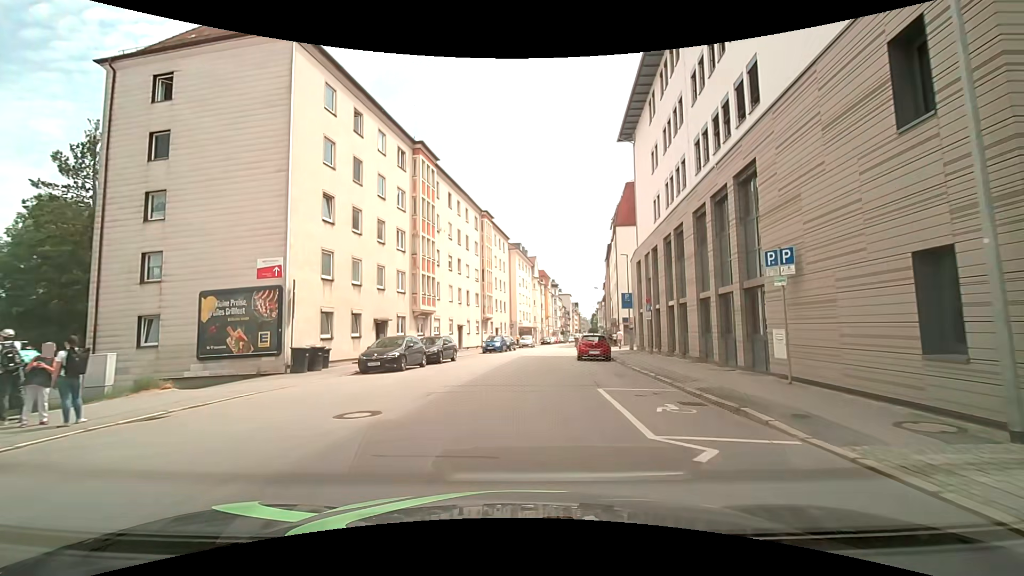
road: tertiary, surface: asphalt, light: Day
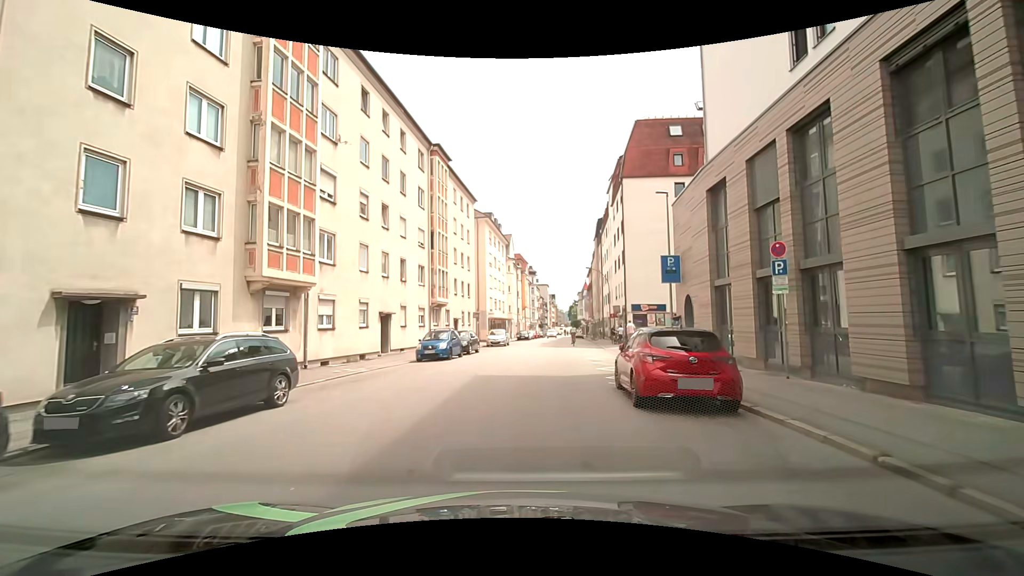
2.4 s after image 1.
(+0.1, +18.0) m; +3°
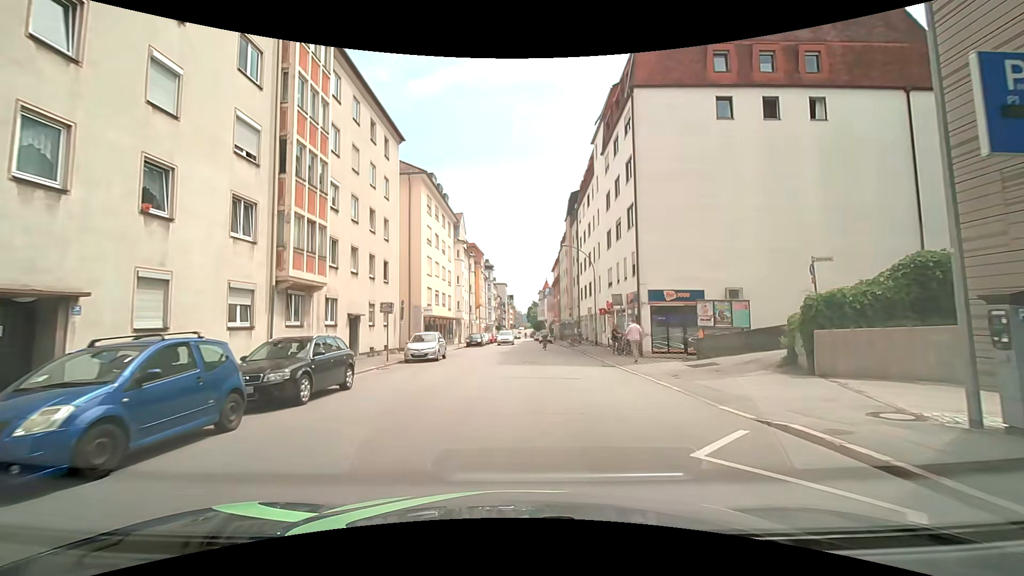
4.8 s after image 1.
(+0.2, +18.1) m; +3°
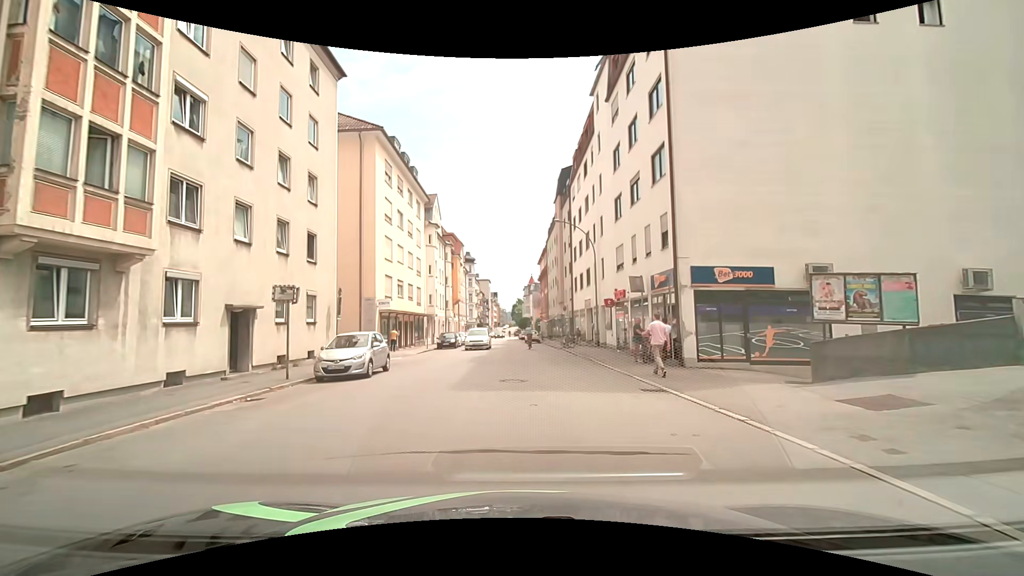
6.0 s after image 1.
(+0.1, +9.1) m; +3°
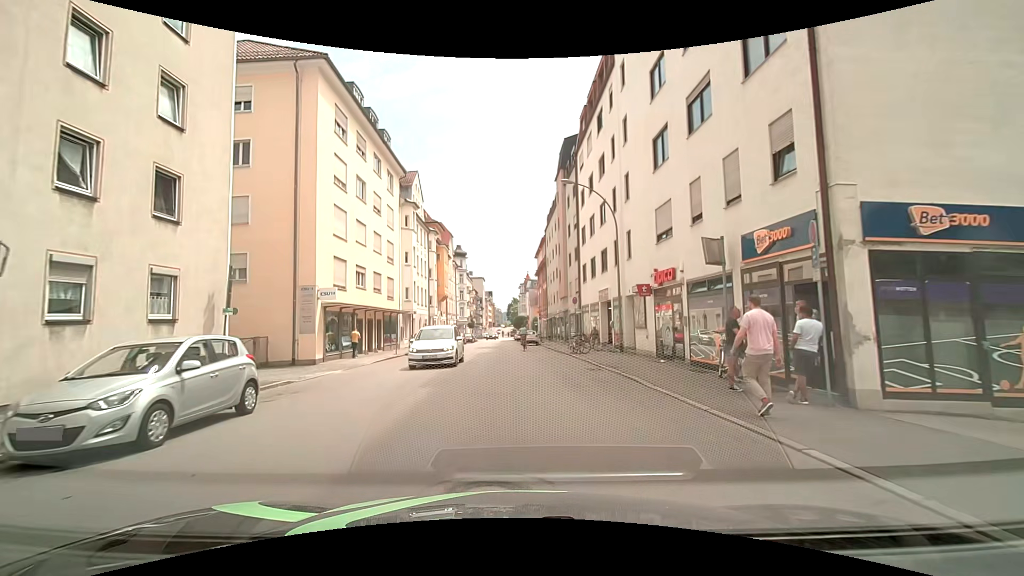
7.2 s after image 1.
(0.0, +9.2) m; +1°
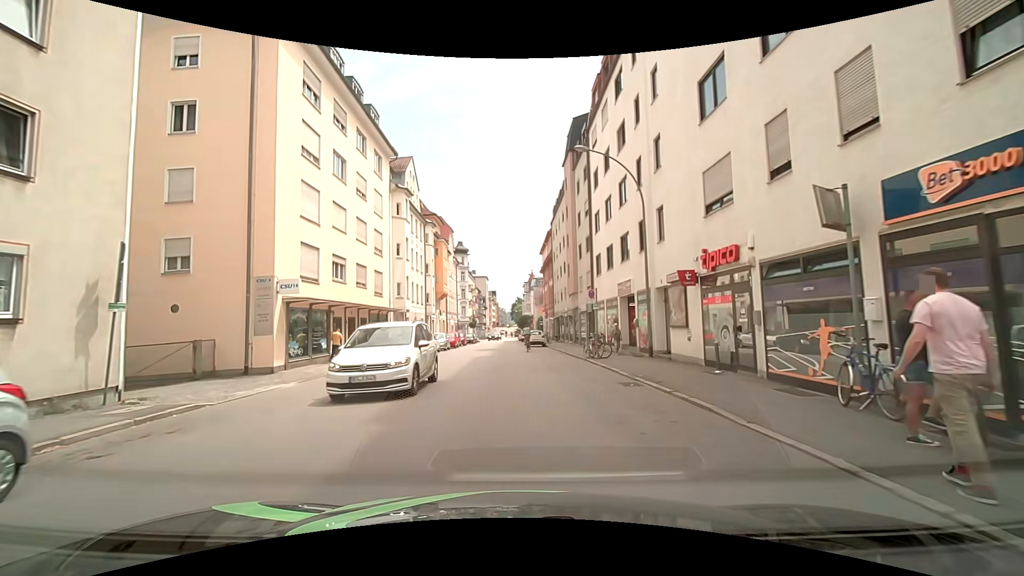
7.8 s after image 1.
(0.0, +4.7) m; -1°
